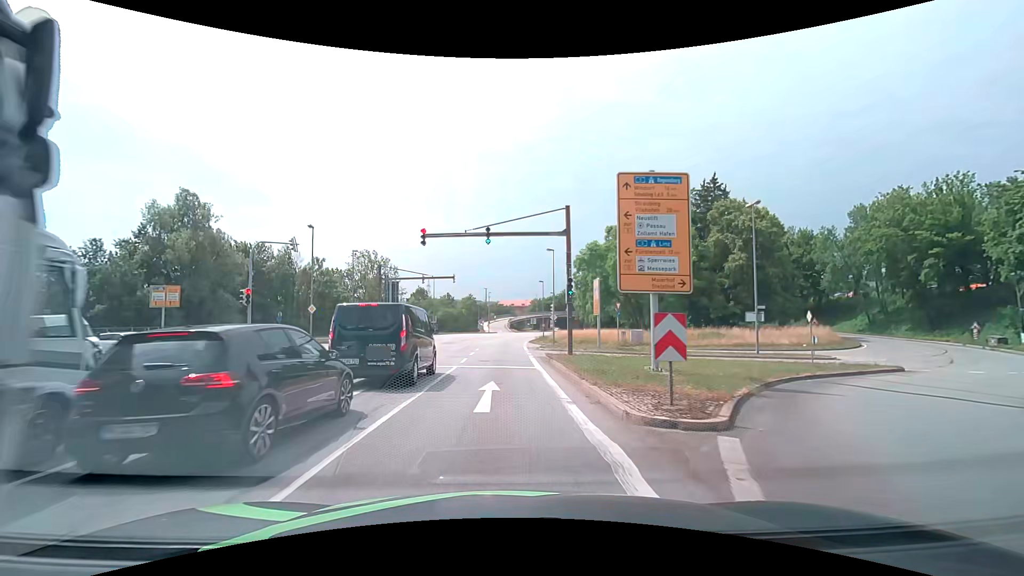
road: primary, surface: asphalt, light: Day
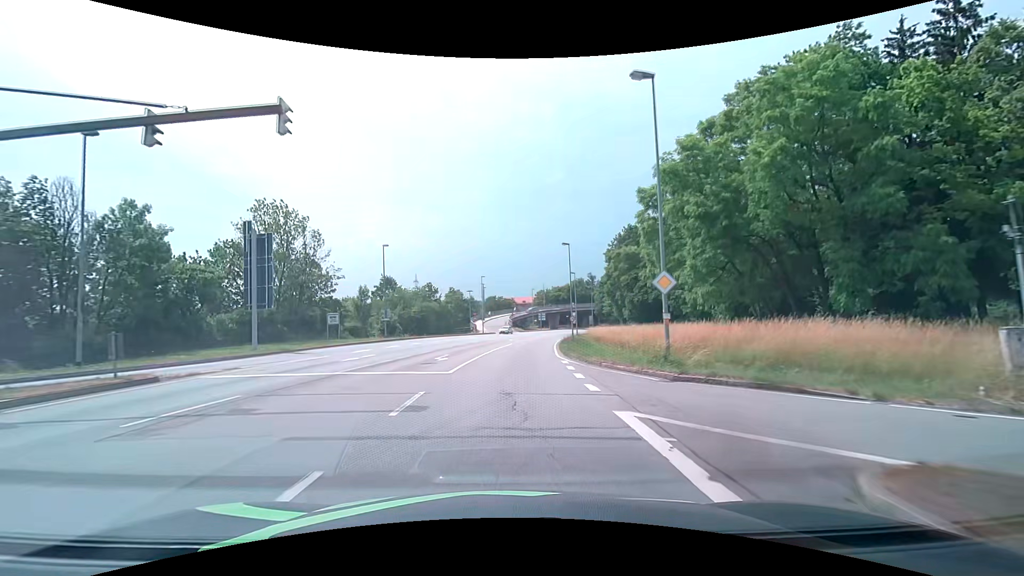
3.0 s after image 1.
(-0.2, +36.9) m; 0°
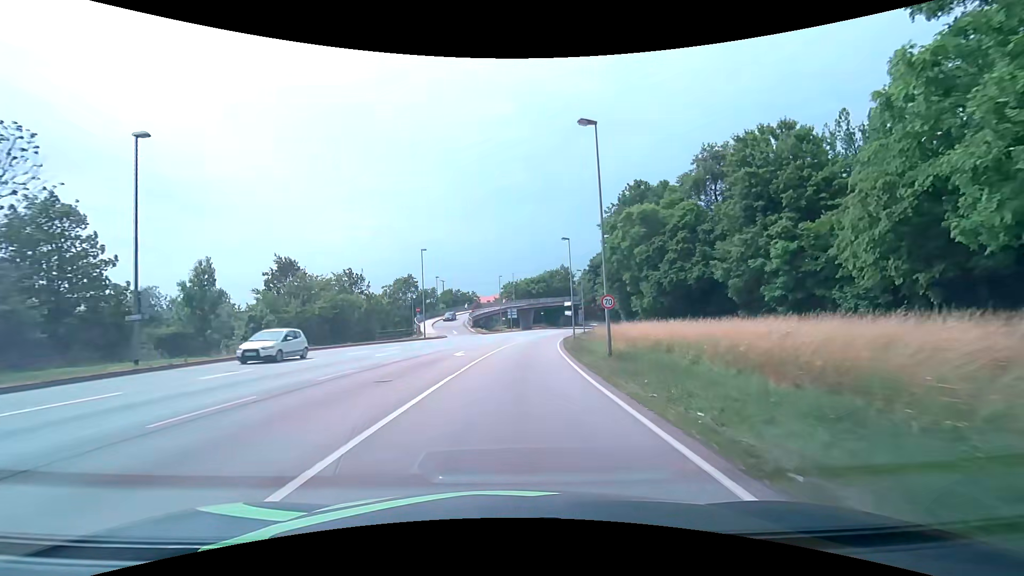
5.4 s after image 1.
(+0.9, +30.7) m; +4°
(0, +10) (+1, +20) (+1, +30) (+2, +40) (+3, +50) (+5, +60) (+6, +70) (+8, +79) (+10, +89) (+13, +99) m
